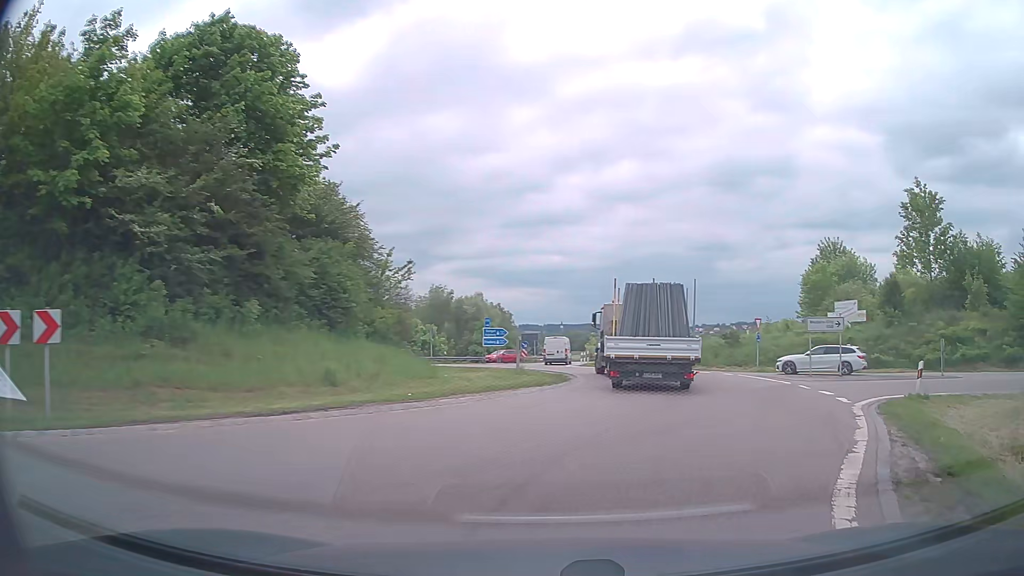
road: trunk_link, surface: asphalt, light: Day
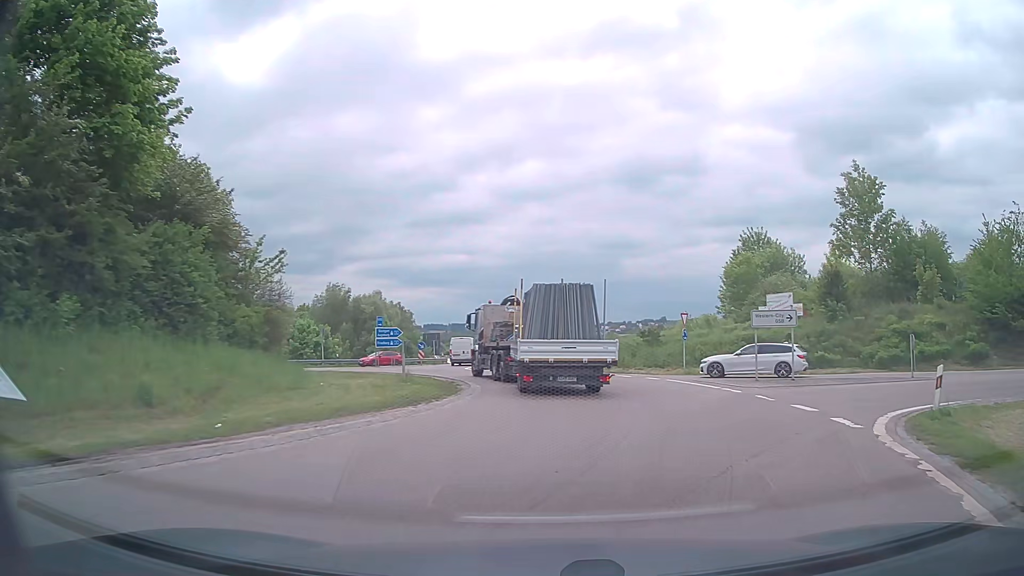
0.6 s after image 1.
(+0.5, +5.1) m; +10°
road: primary
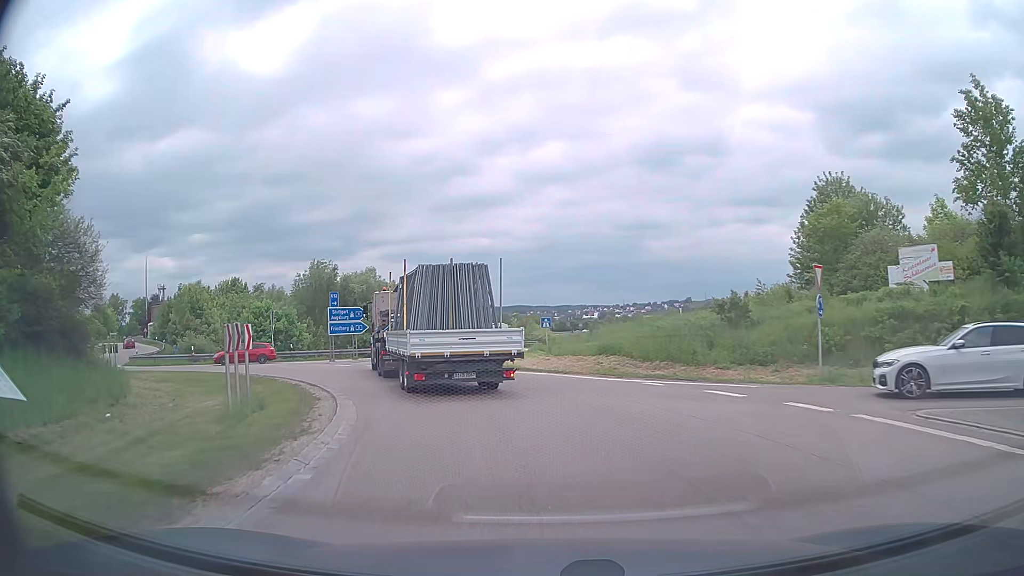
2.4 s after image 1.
(+0.6, +16.2) m; -1°
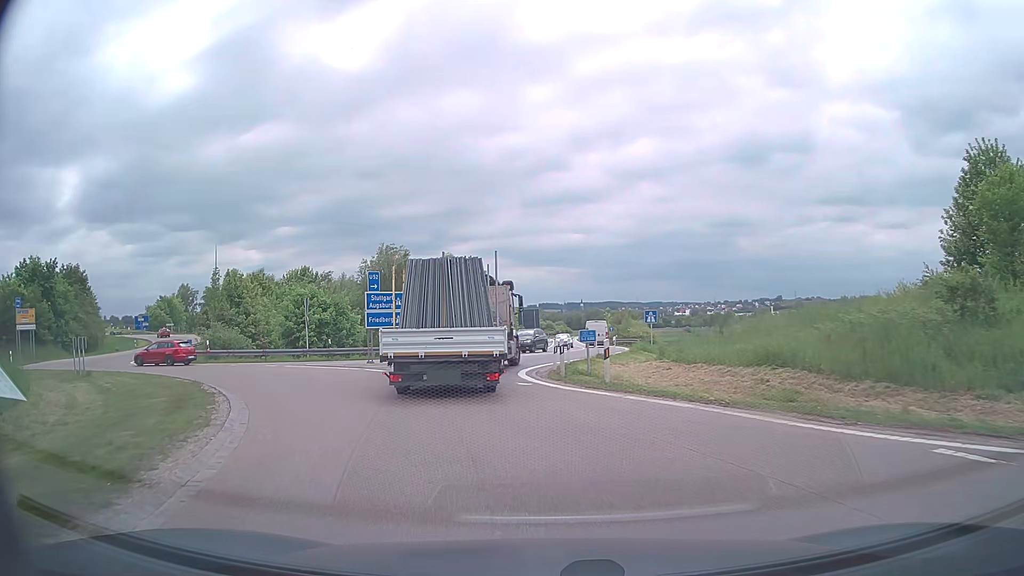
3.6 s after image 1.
(-0.7, +10.2) m; -8°
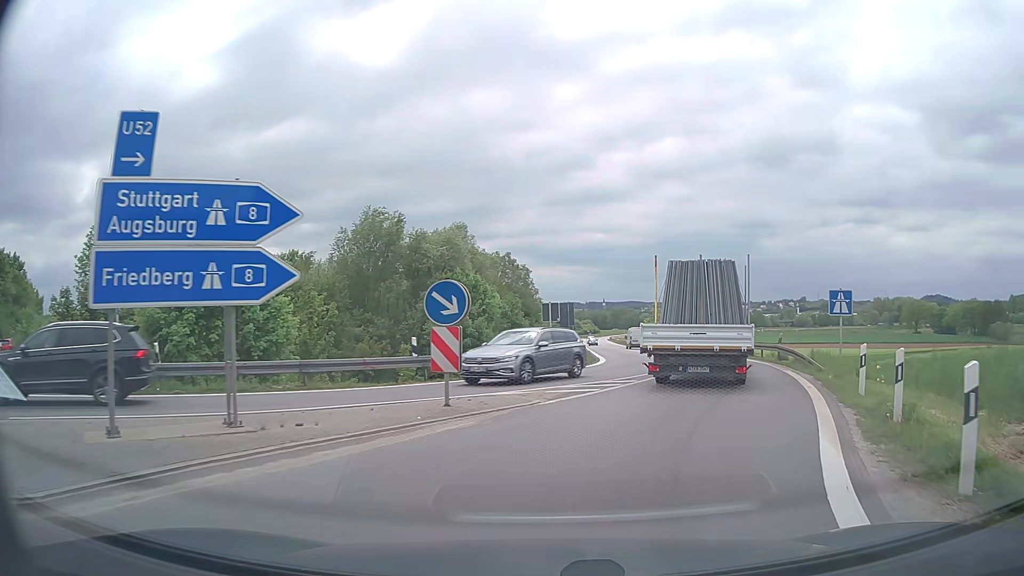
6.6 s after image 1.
(-2.2, +22.9) m; -2°
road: motorway_link
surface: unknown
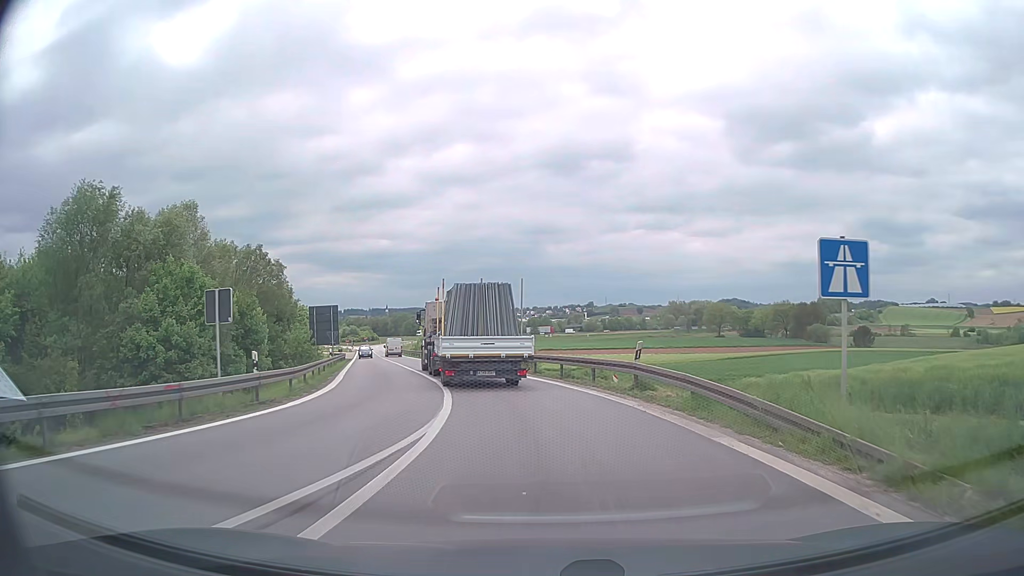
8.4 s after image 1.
(+2.6, +14.1) m; +19°
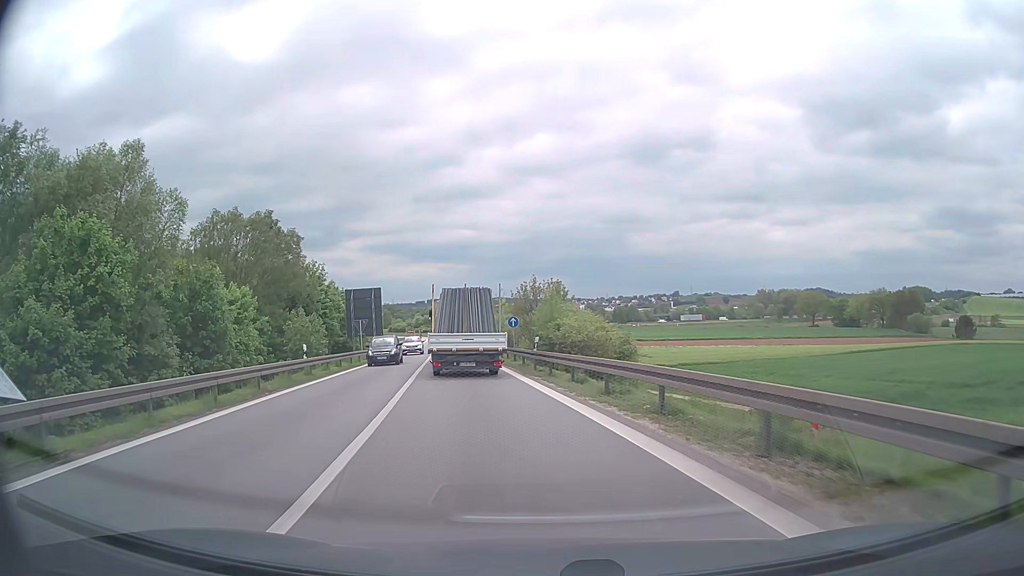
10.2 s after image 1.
(-0.6, +17.3) m; -7°
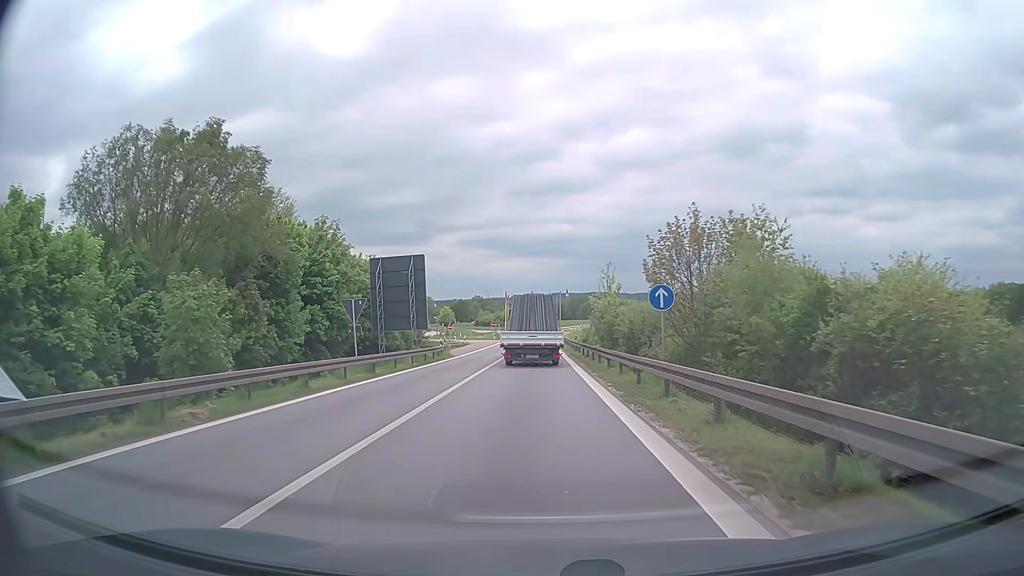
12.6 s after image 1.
(-2.5, +25.5) m; -9°
